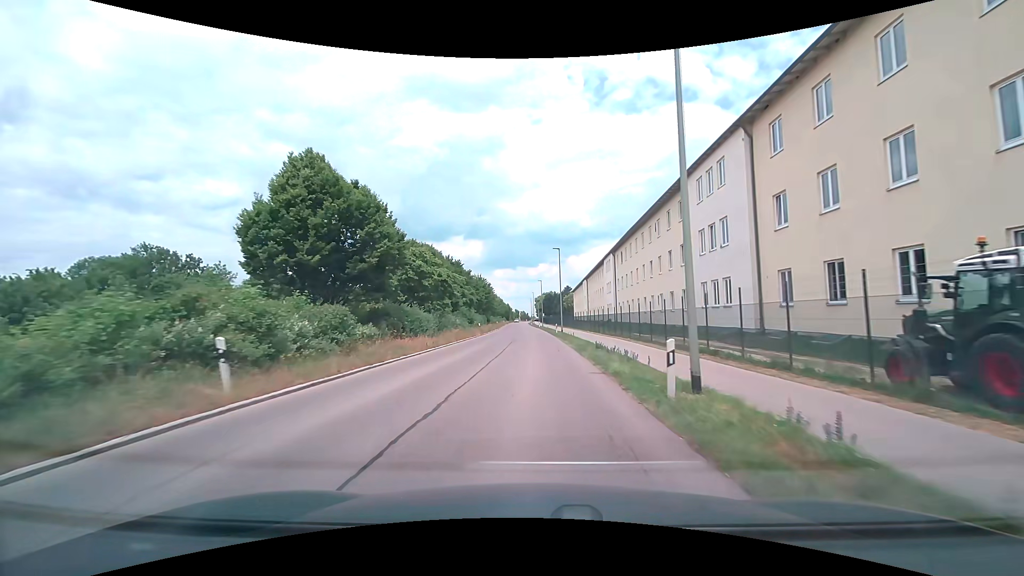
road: tertiary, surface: asphalt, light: Day
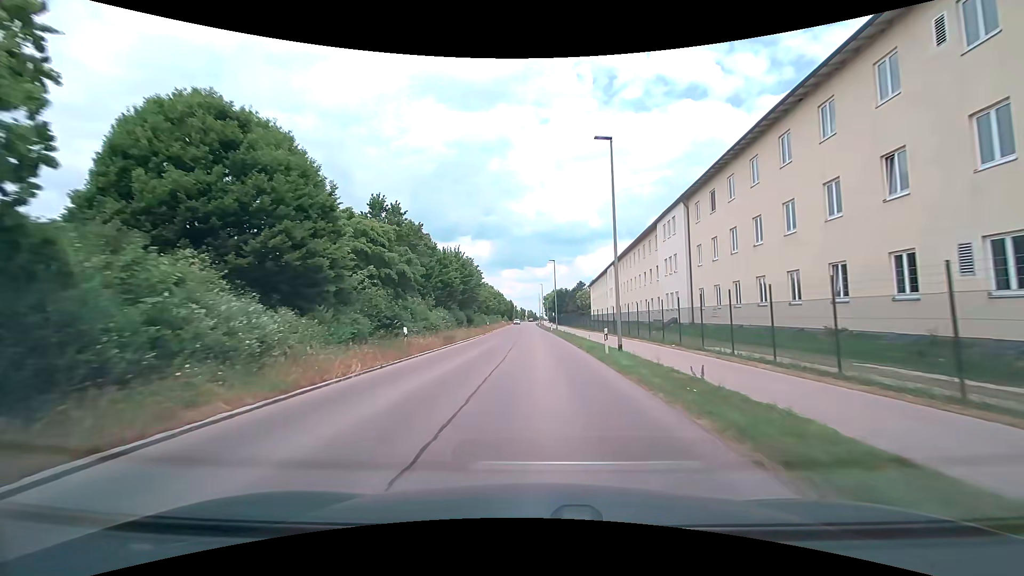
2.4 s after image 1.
(-0.4, +31.4) m; -1°
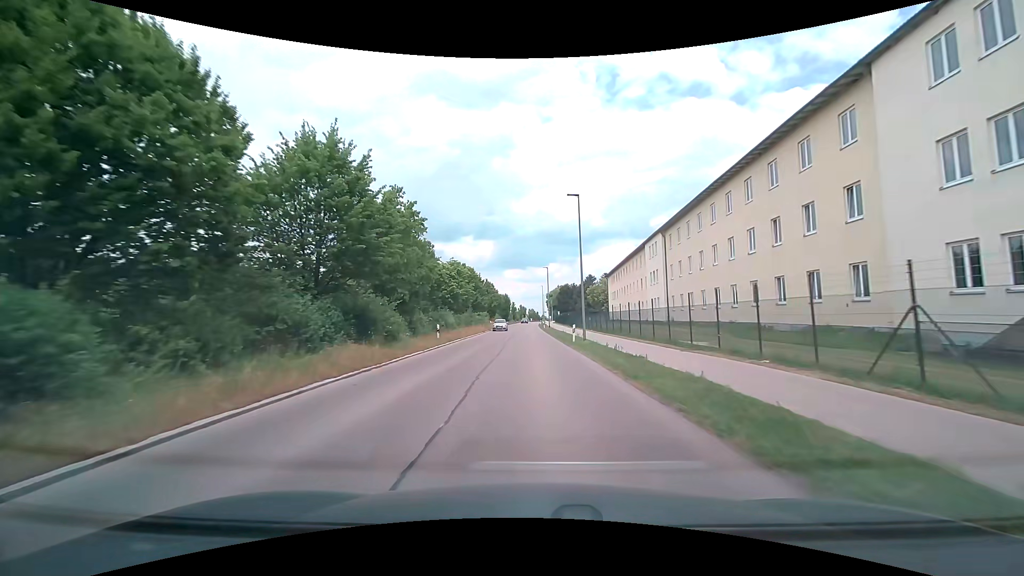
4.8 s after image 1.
(-0.1, +32.5) m; +1°
(0, +10) (0, +20) (0, +30) (-1, +40) (-1, +50) (-1, +60) (-2, +70) (-2, +80) (-2, +90) (-2, +100) m
